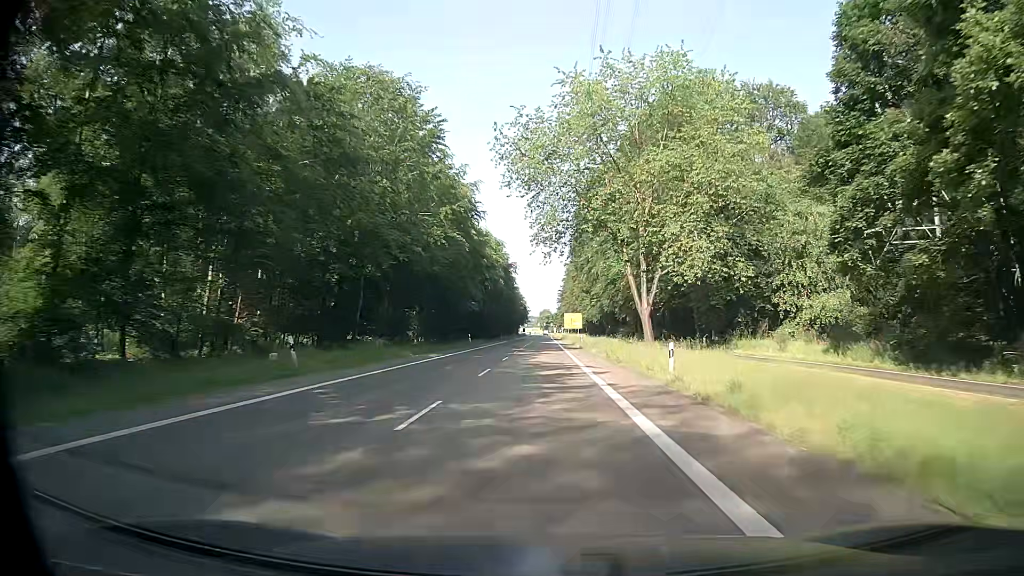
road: secondary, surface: asphalt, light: Day
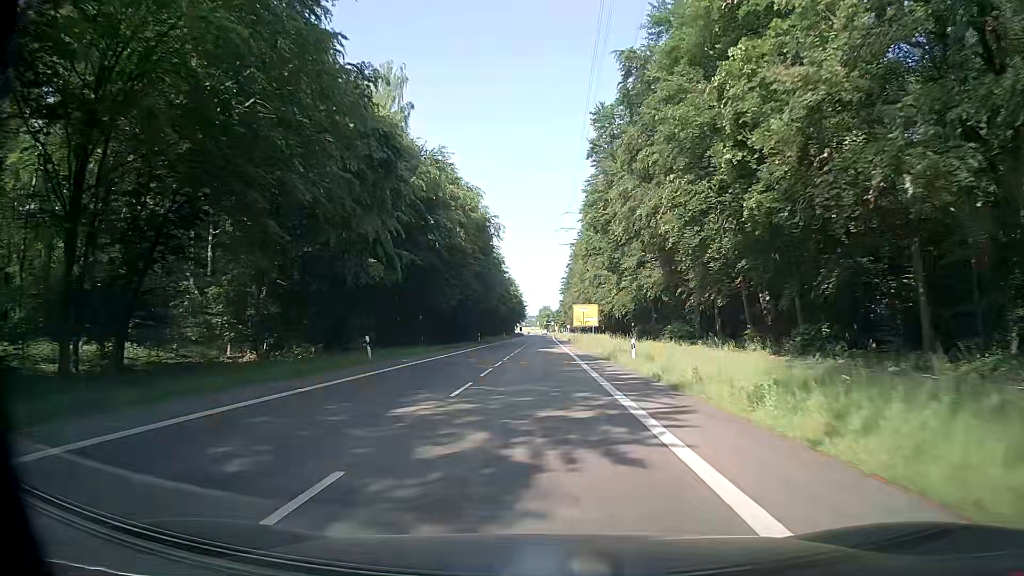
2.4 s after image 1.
(+0.1, +40.8) m; 0°
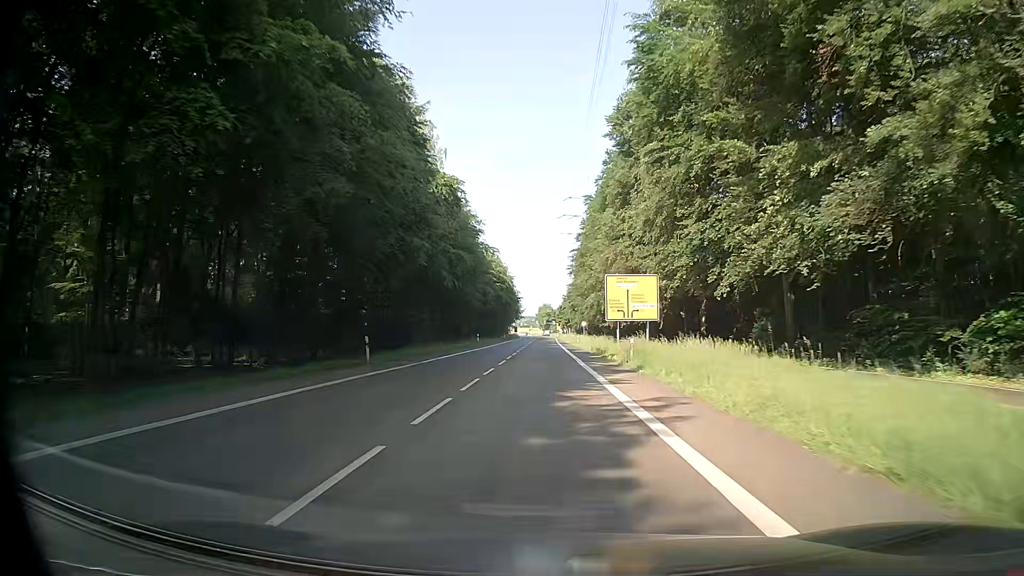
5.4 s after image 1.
(0.0, +50.6) m; 0°
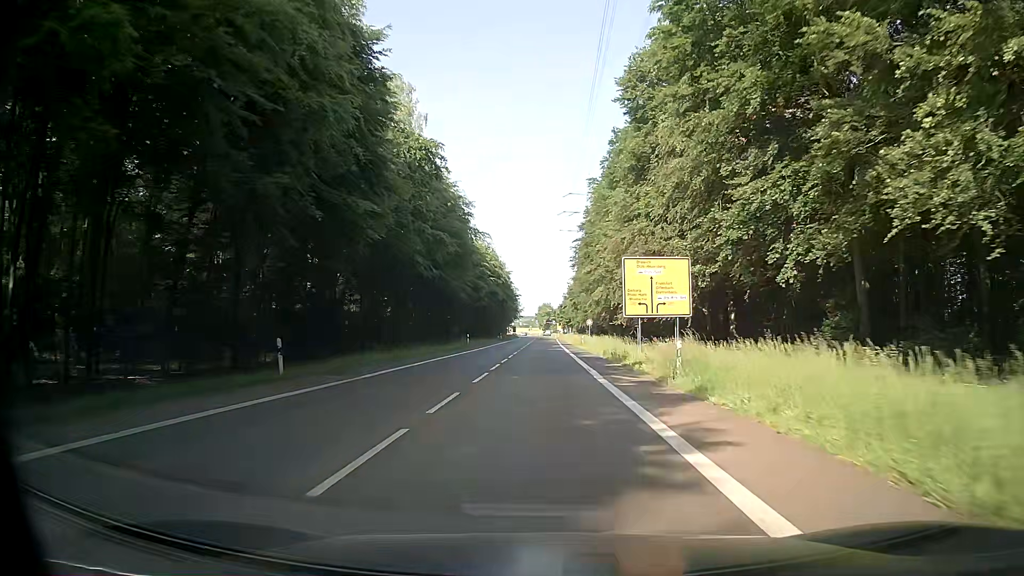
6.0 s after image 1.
(0.0, +10.1) m; 0°
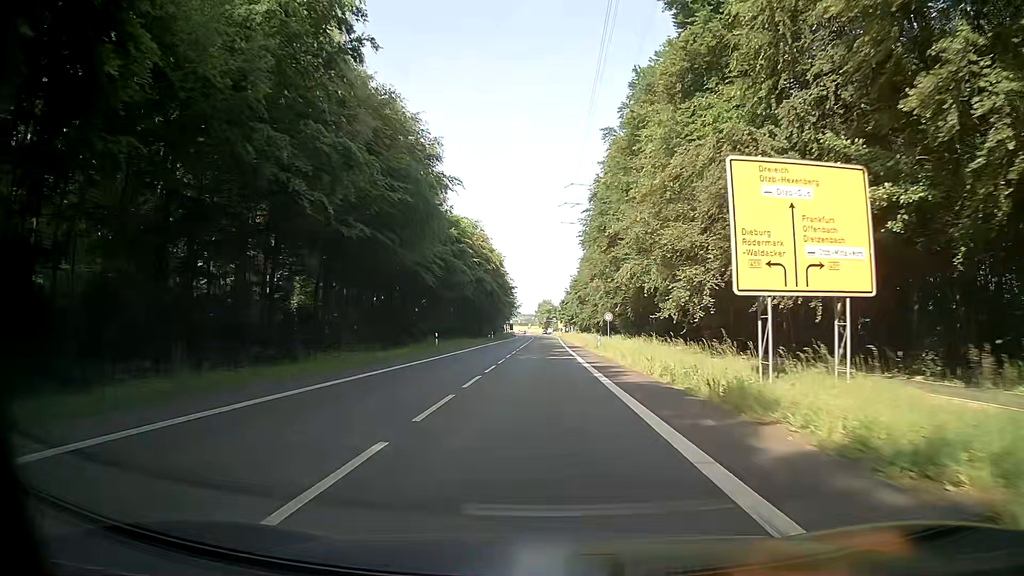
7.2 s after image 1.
(0.0, +20.1) m; 0°
